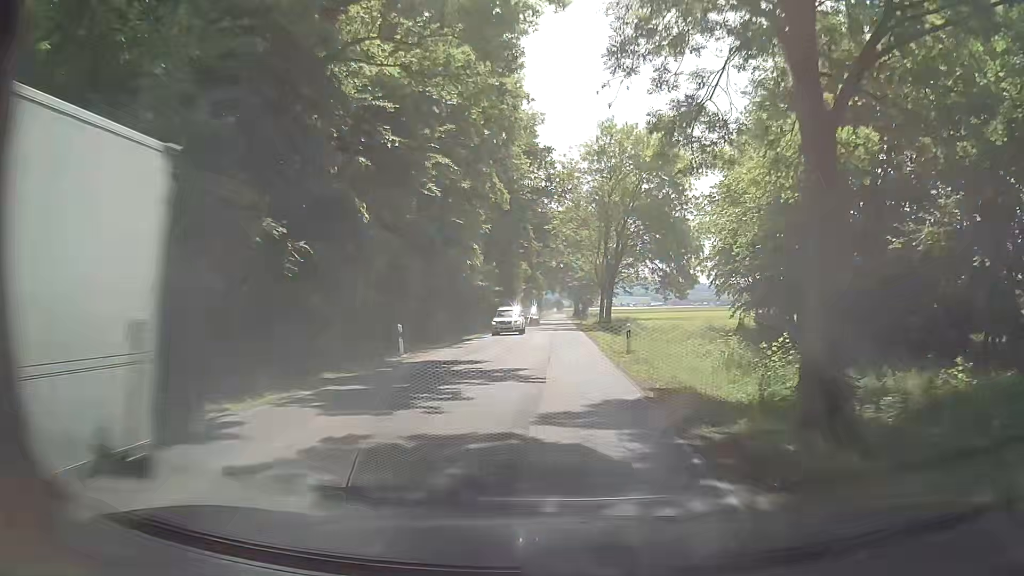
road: secondary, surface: asphalt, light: Day
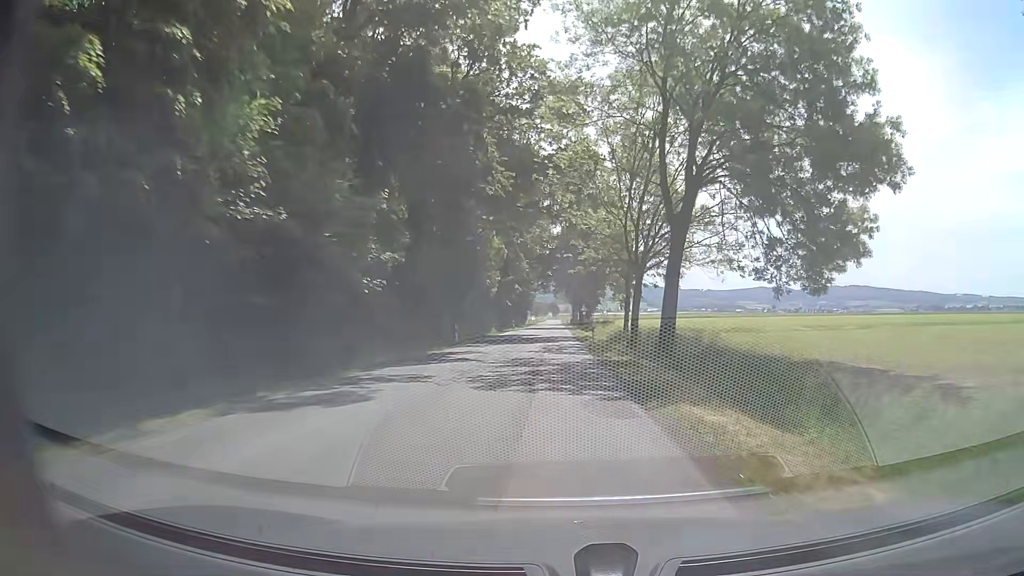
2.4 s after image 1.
(+0.9, +34.9) m; +1°
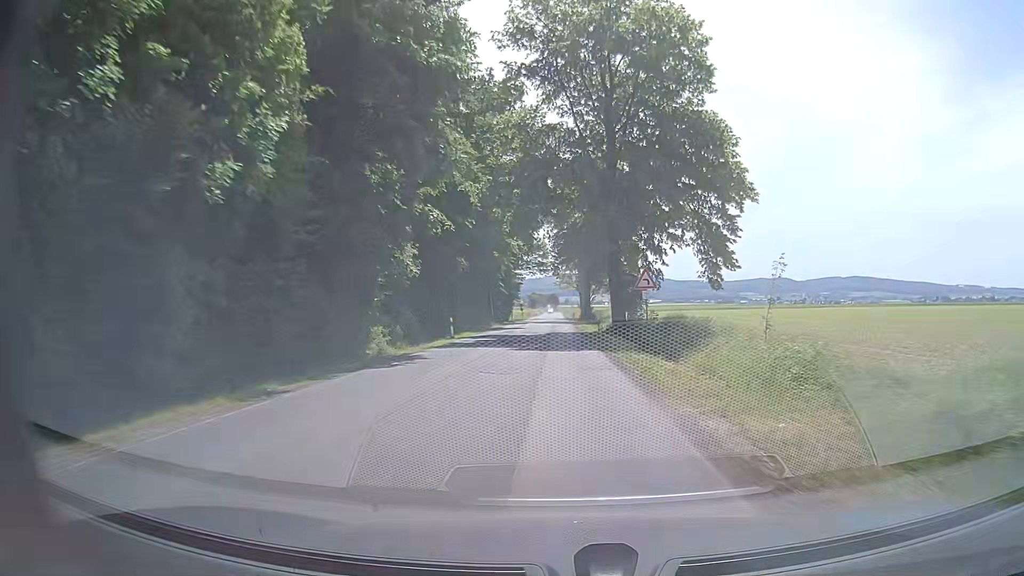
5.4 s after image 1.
(+0.5, +51.7) m; +1°
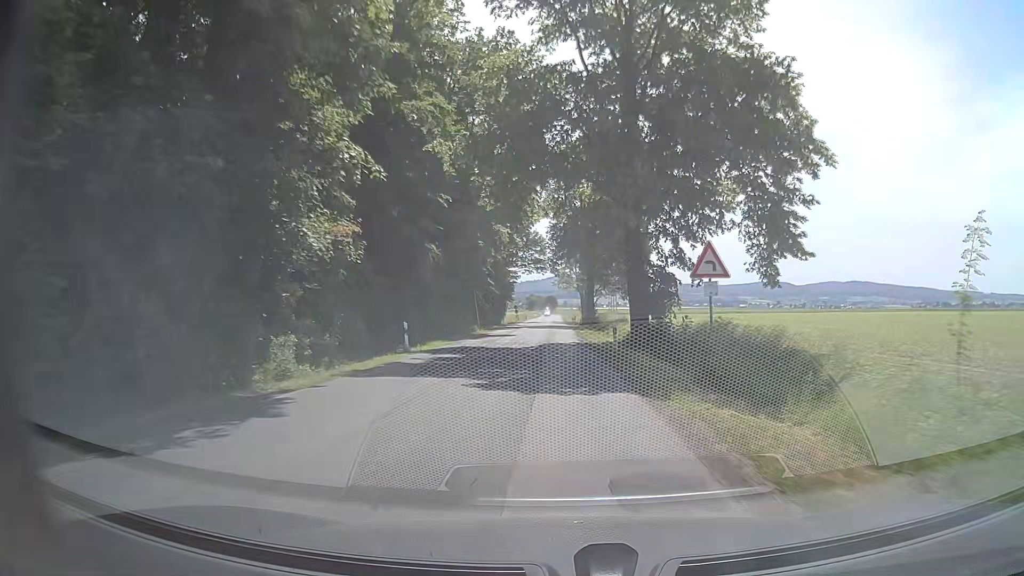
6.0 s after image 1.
(+0.1, +10.2) m; +1°
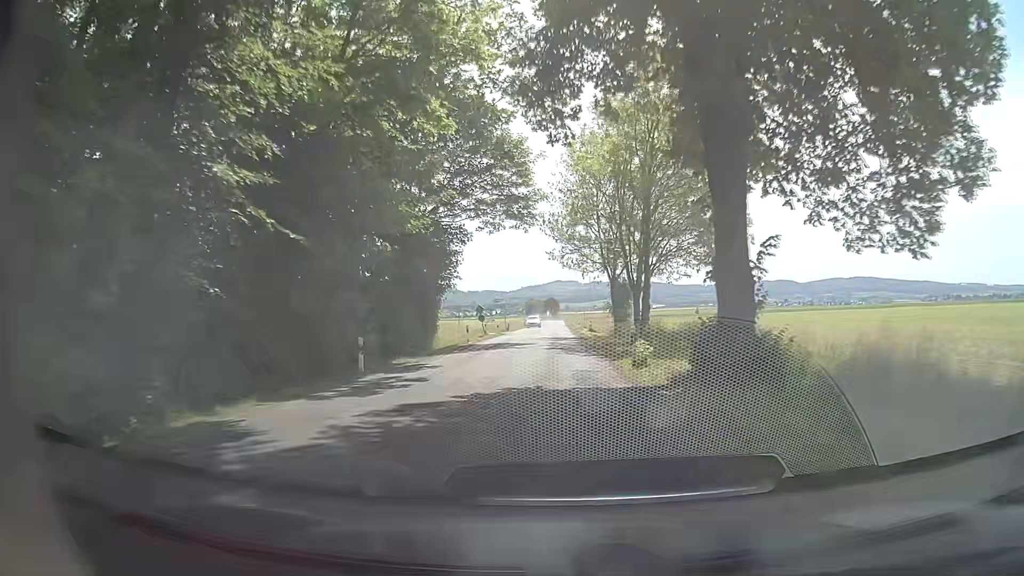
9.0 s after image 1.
(-0.6, +52.5) m; -1°
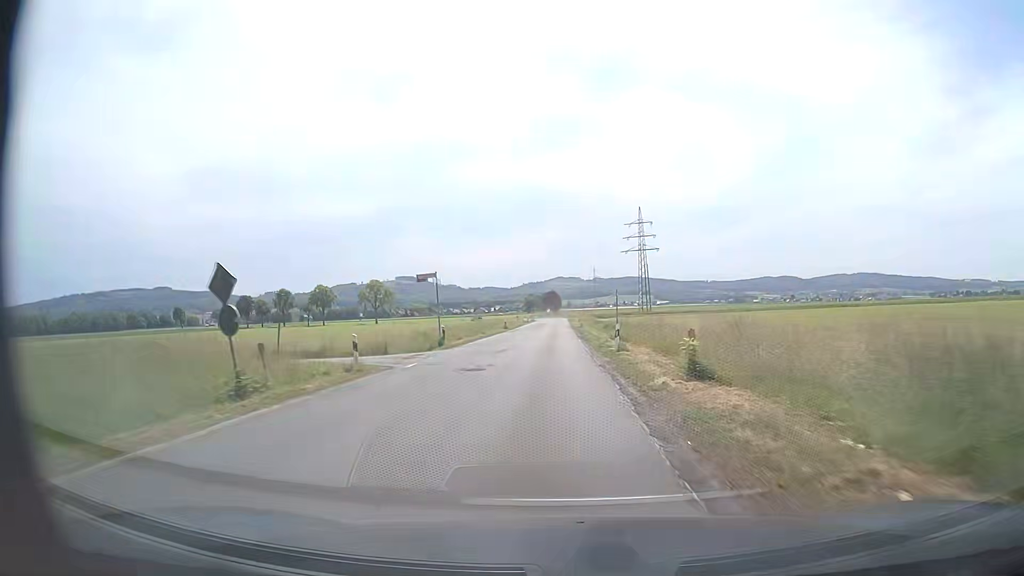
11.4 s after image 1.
(+0.2, +43.3) m; -1°
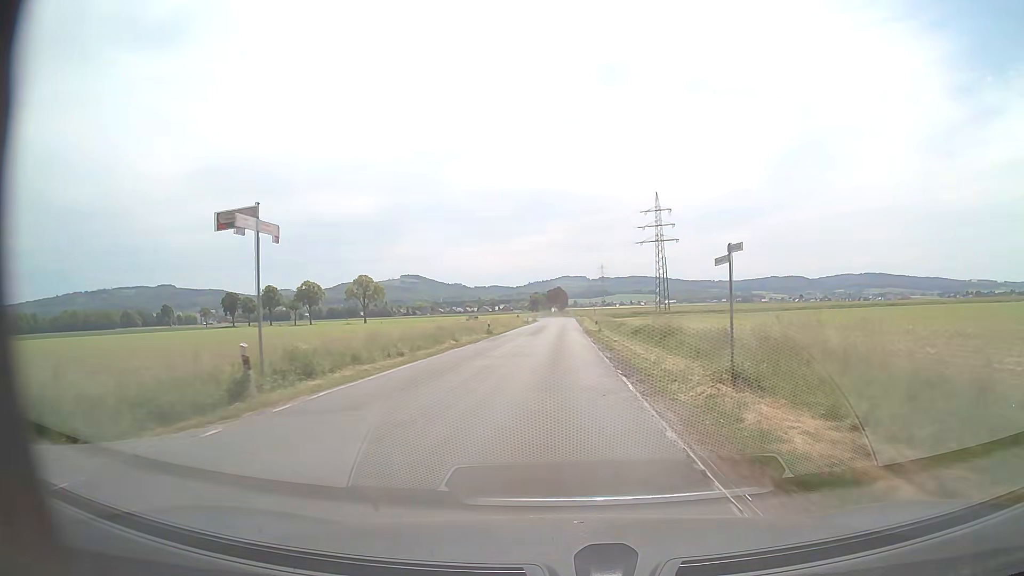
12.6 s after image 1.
(0.0, +22.0) m; 0°
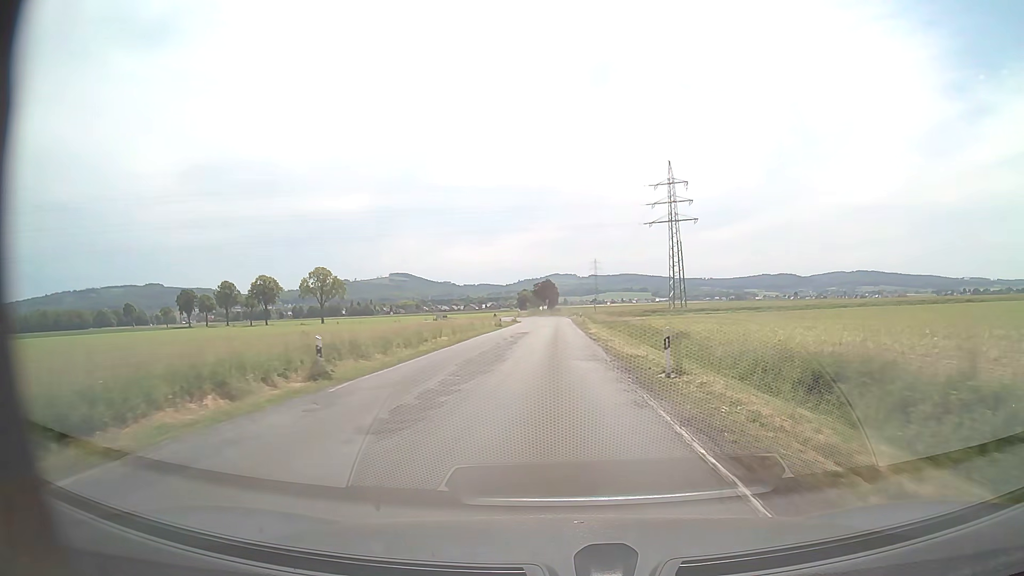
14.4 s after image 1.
(+0.2, +33.5) m; +1°
(0, +10) (0, +20) (0, +30) (0, +40) (0, +50) (0, +60) (0, +70) (0, +80) (0, +90) (-1, +100) m
